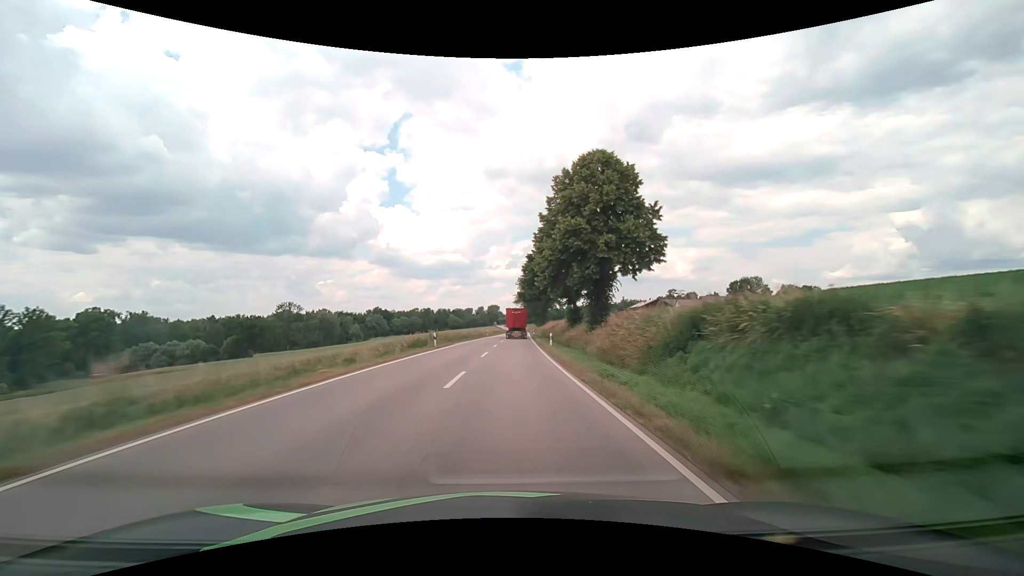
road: secondary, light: Day
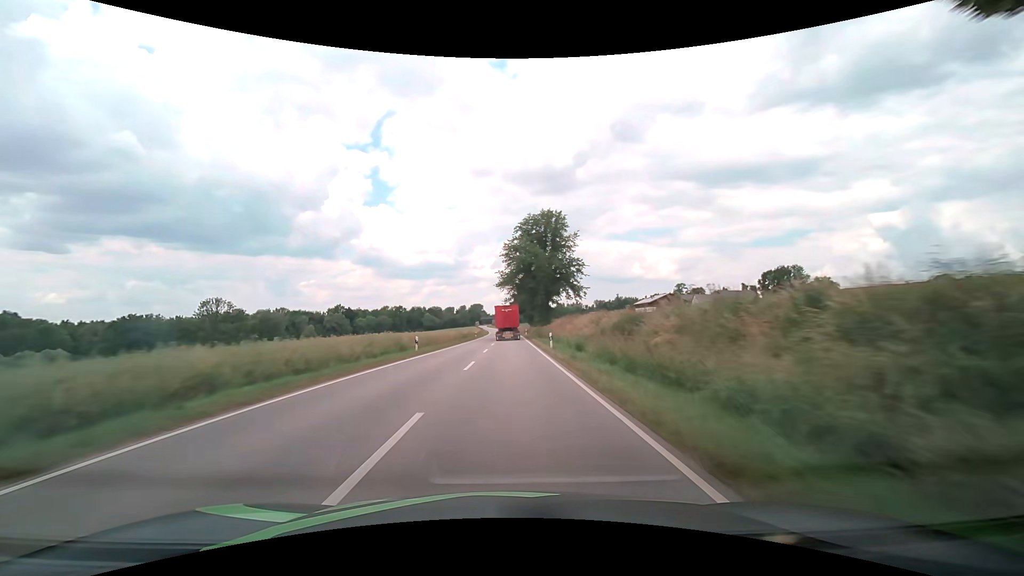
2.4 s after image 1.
(+1.0, +54.9) m; +2°
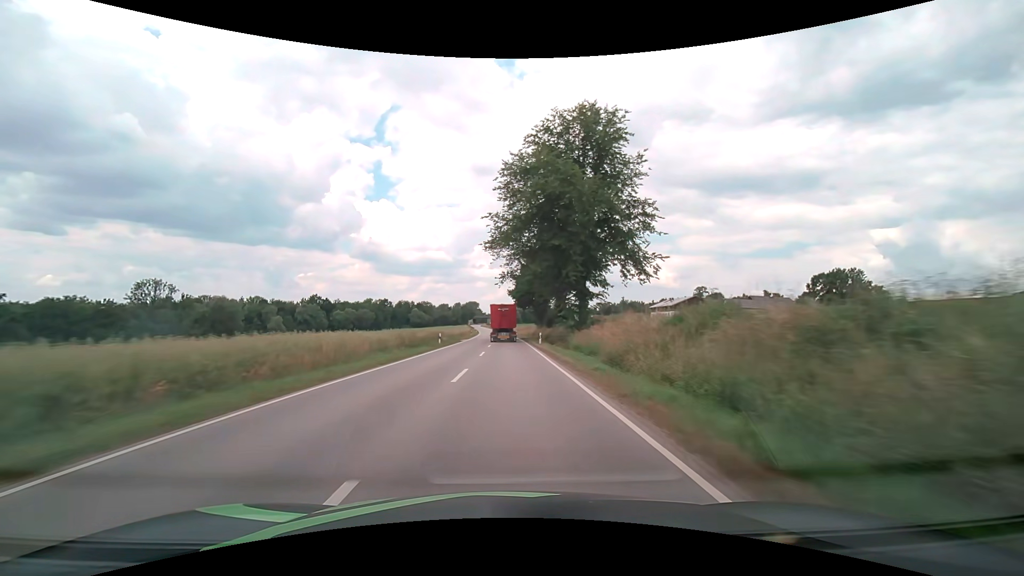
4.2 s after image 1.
(+0.2, +39.3) m; 0°
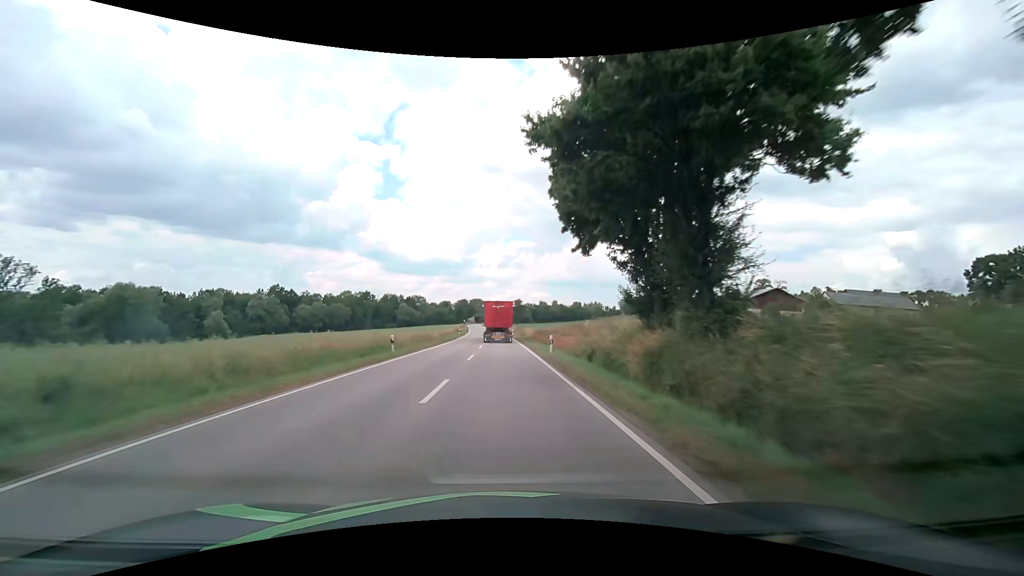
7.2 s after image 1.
(+0.1, +63.4) m; 0°
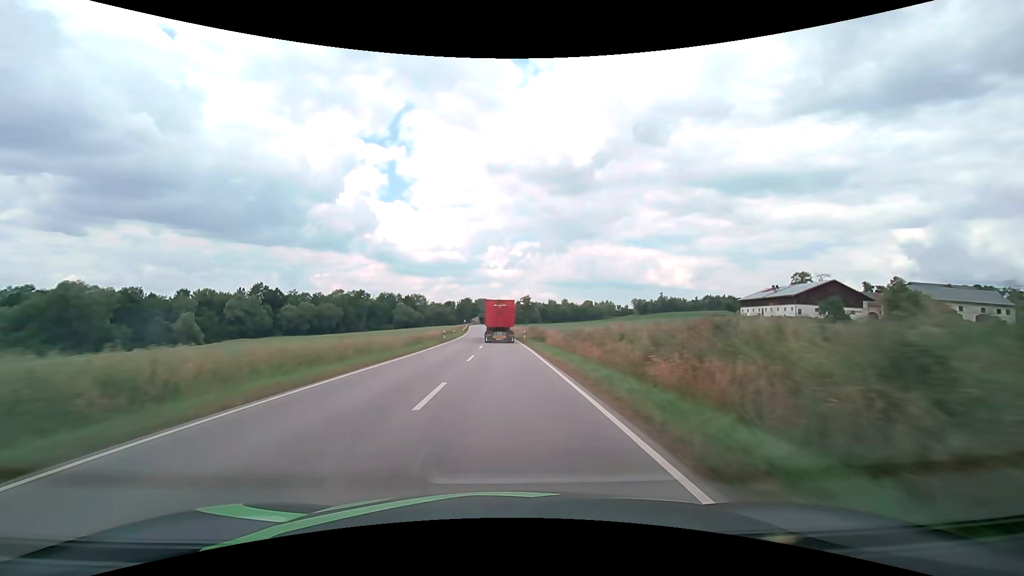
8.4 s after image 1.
(-0.3, +24.8) m; 0°
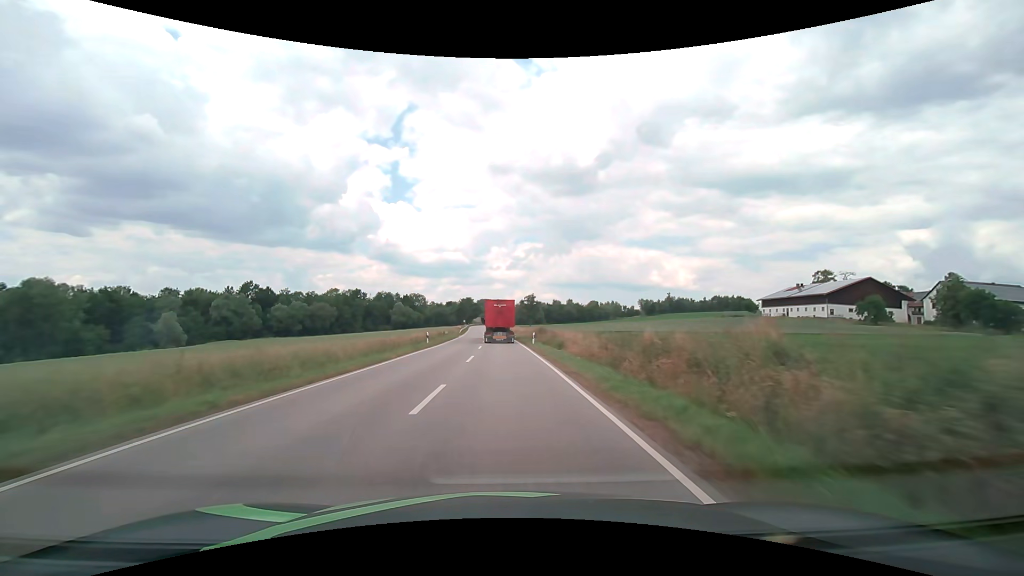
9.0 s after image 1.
(-0.2, +12.3) m; -1°
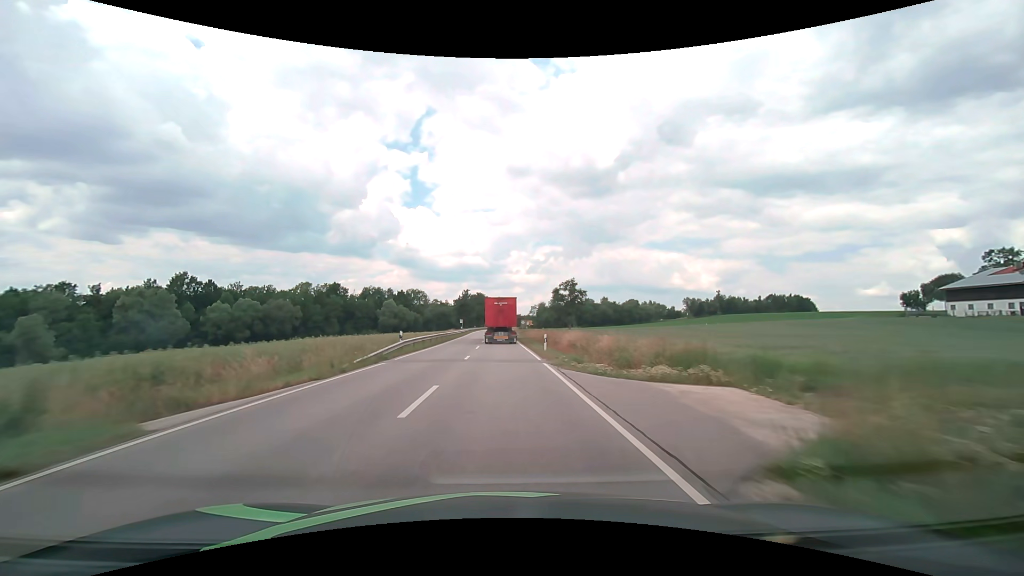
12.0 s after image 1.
(-1.0, +60.3) m; -2°
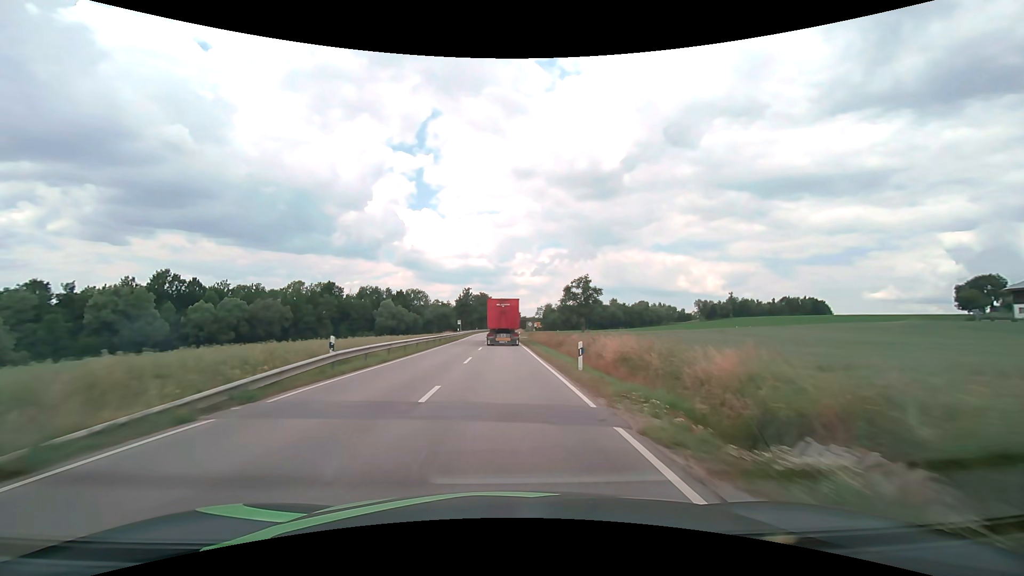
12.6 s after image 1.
(-0.1, +11.9) m; -1°
(0, +10) (0, +20) (0, +30) (0, +40) (0, +50) (-1, +60) (-1, +70) (-1, +80) (-1, +90) (-1, +100) m
